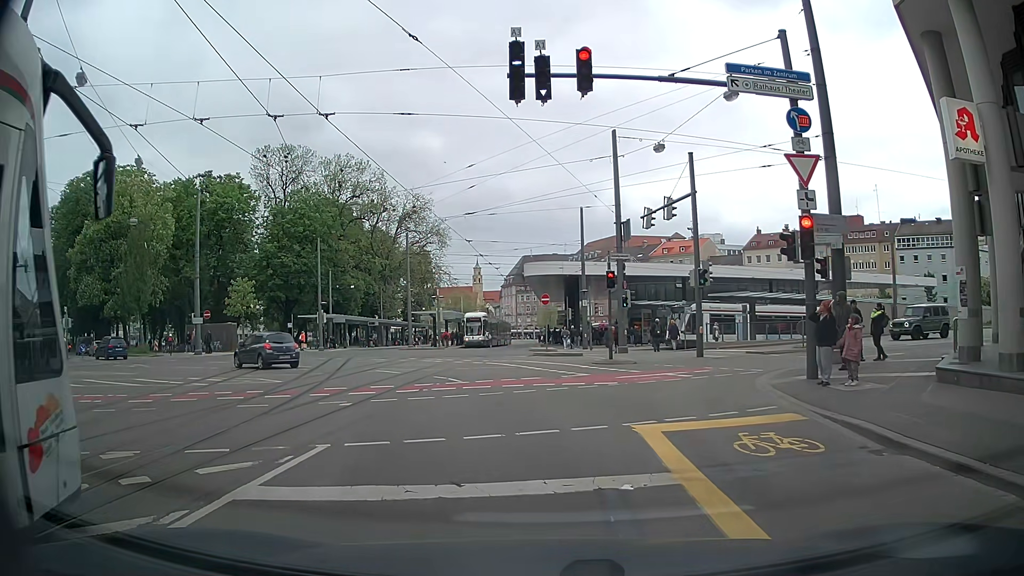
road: tertiary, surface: asphalt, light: Day
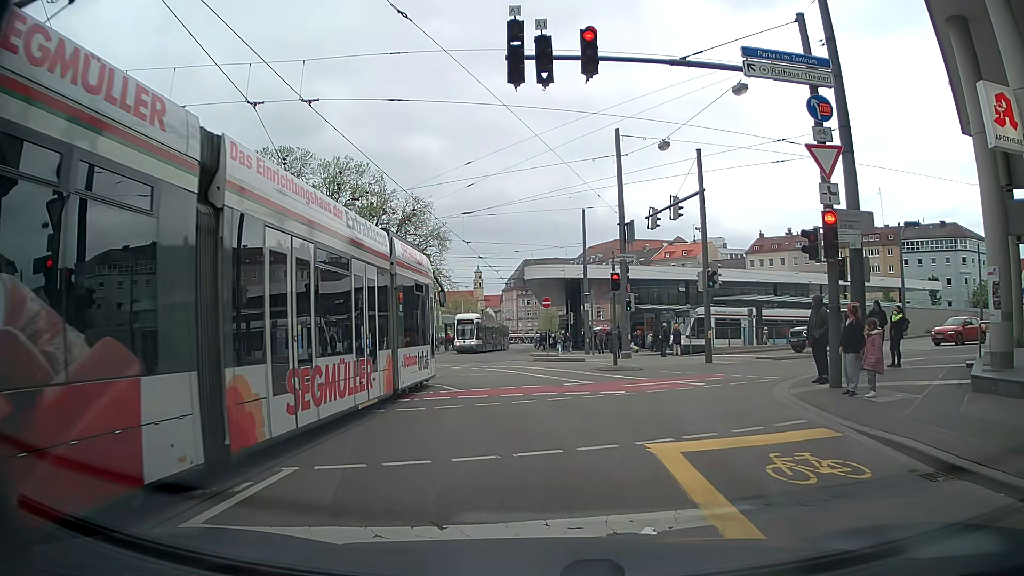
(0.0, +1.1) m; 0°
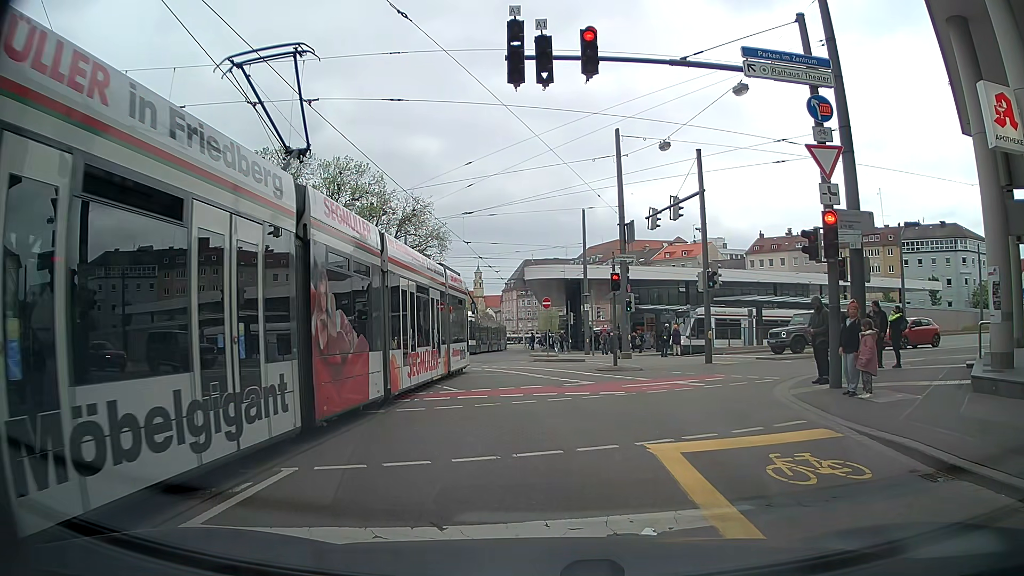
(0.0, +0.1) m; 0°
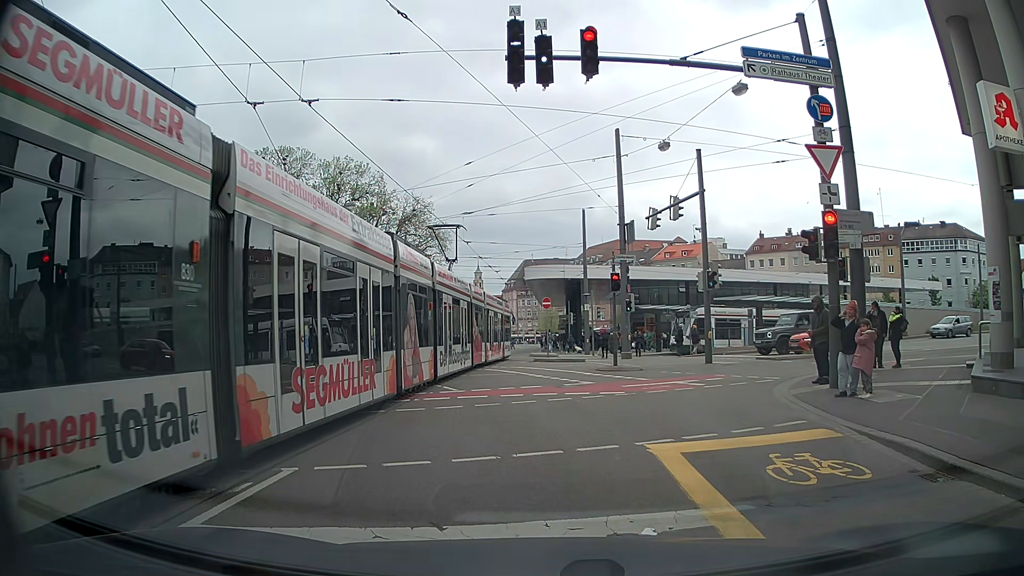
(0.0, 0.0) m; 0°
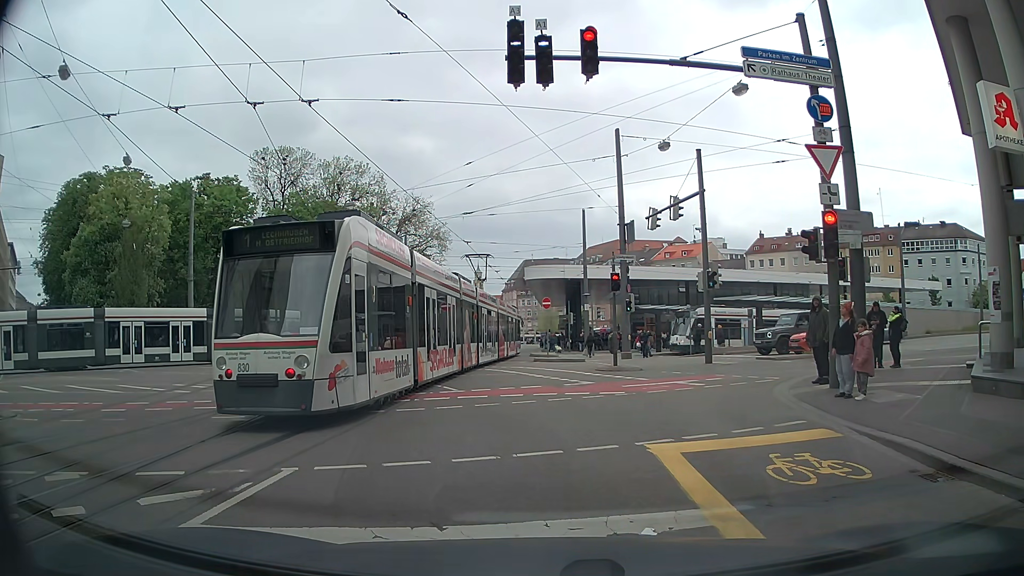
(0.0, 0.0) m; 0°
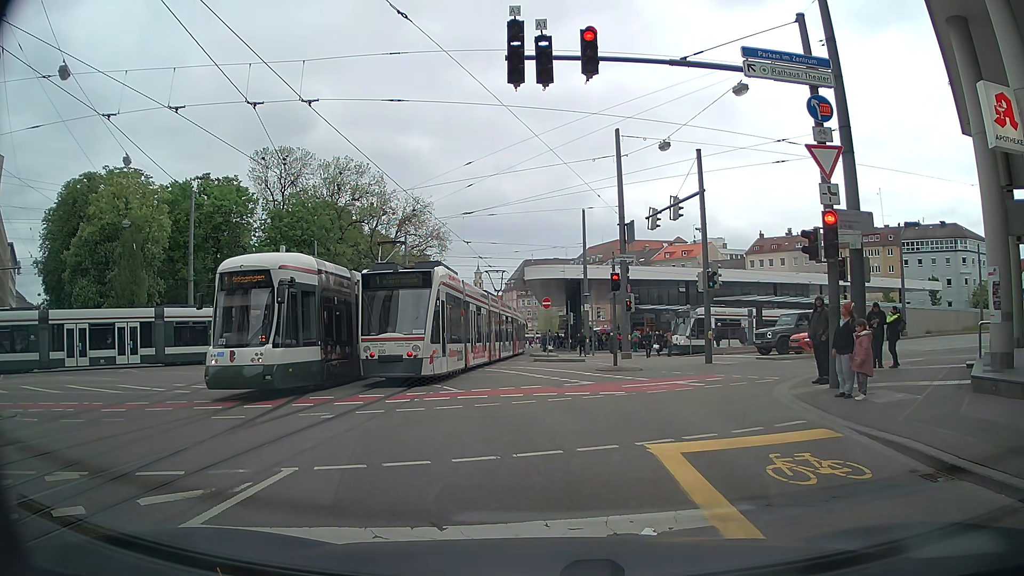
(0.0, 0.0) m; 0°
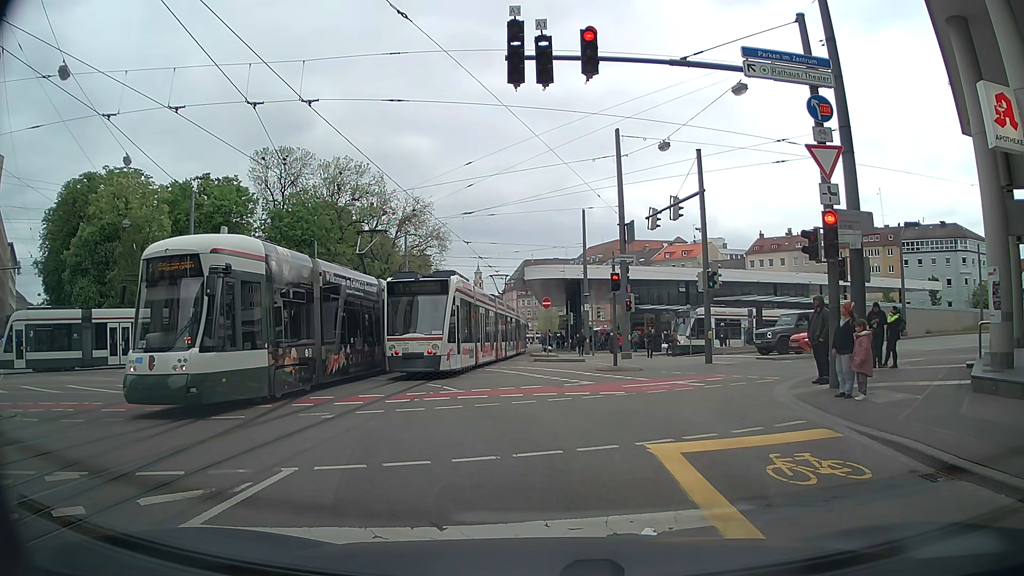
(0.0, 0.0) m; 0°
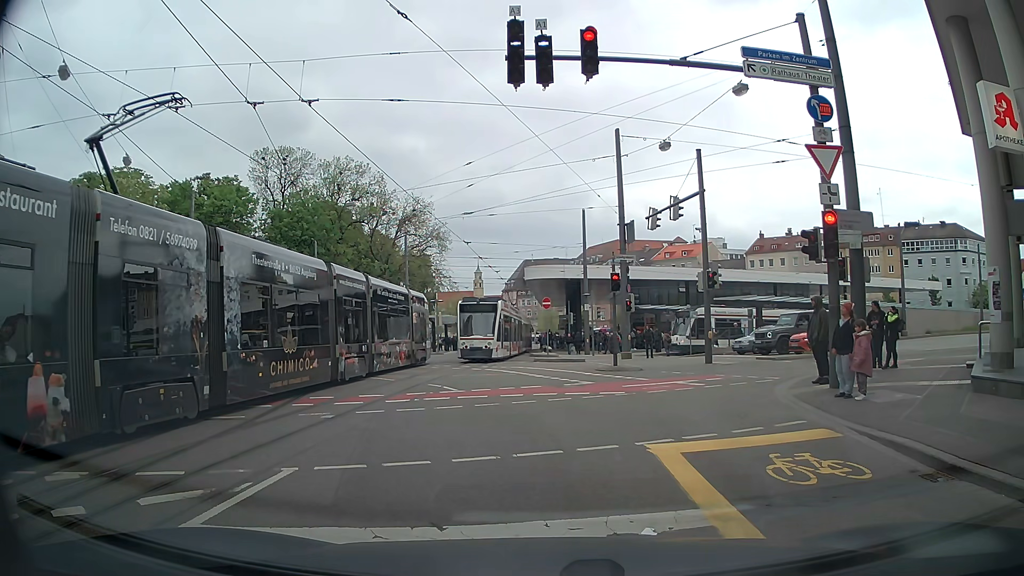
(0.0, 0.0) m; 0°
